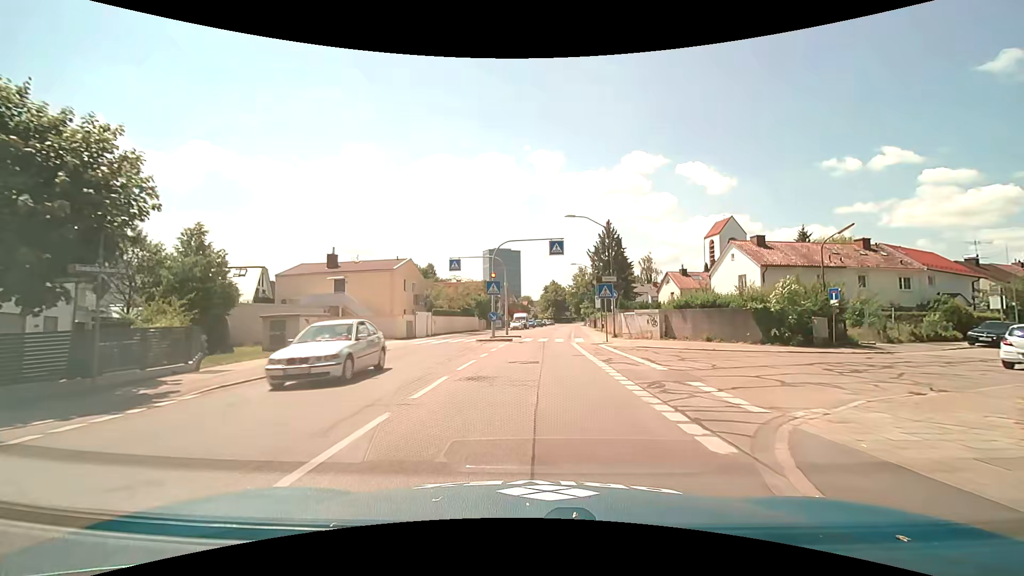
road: secondary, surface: asphalt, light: Day
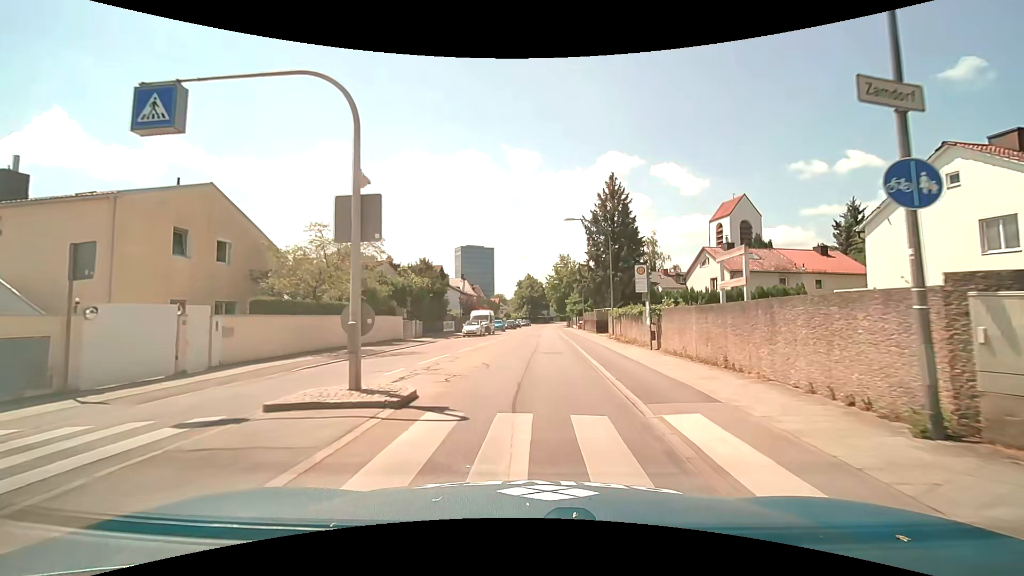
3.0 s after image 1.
(+1.0, +26.9) m; +4°
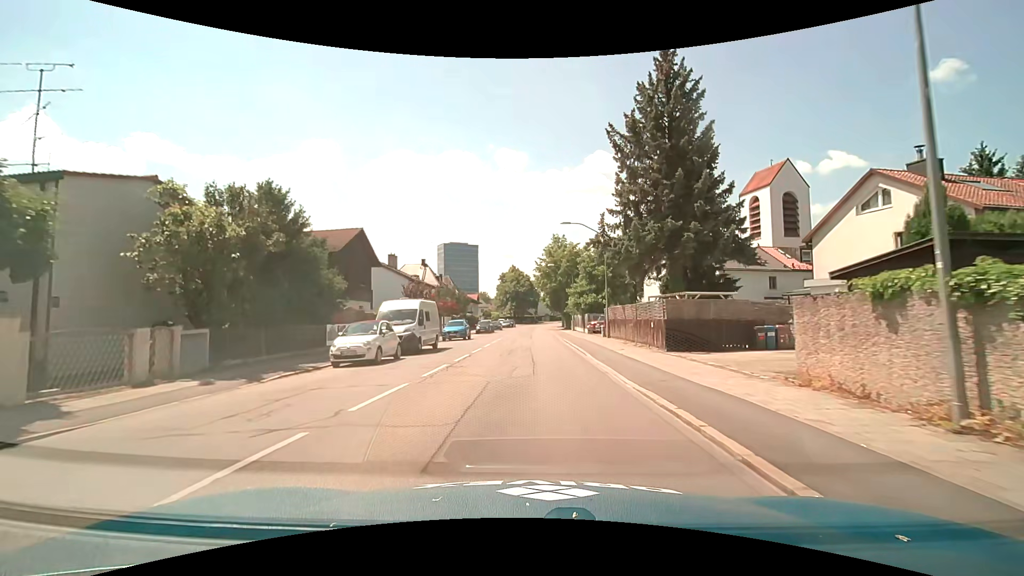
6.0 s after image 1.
(+0.2, +27.0) m; +1°
(0, +10) (0, +20) (0, +30) (0, +40) (0, +50) (0, +60) (0, +70) (+1, +80) (+1, +90) (+2, +100) m
